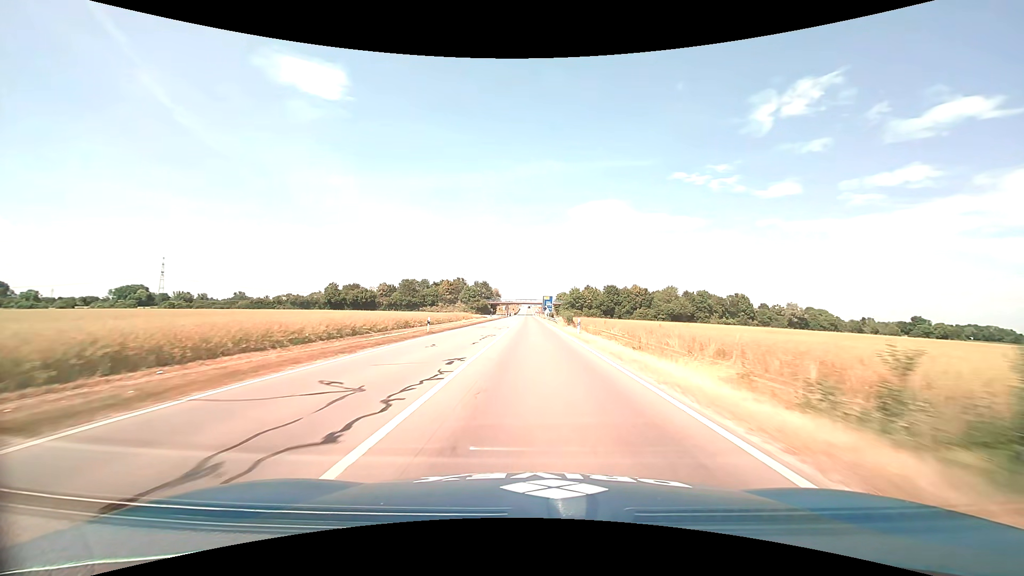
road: primary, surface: asphalt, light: Day
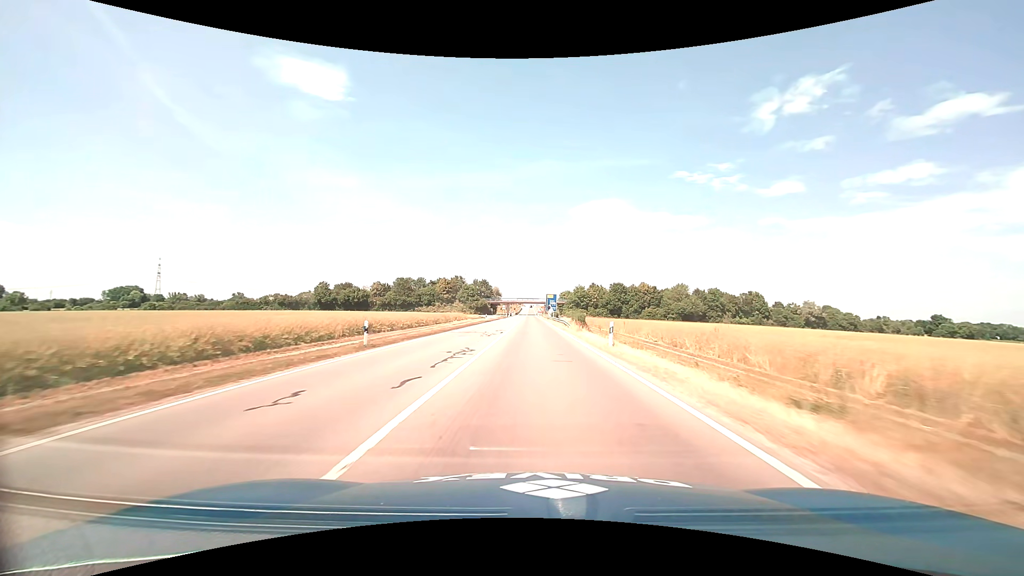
(0.0, +12.0) m; 0°
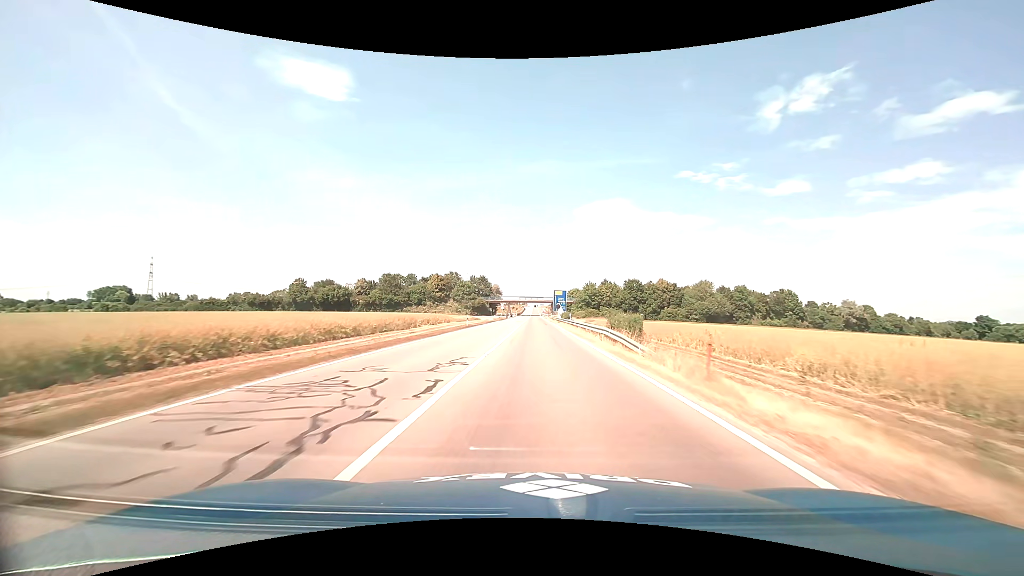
(-0.1, +23.9) m; -1°
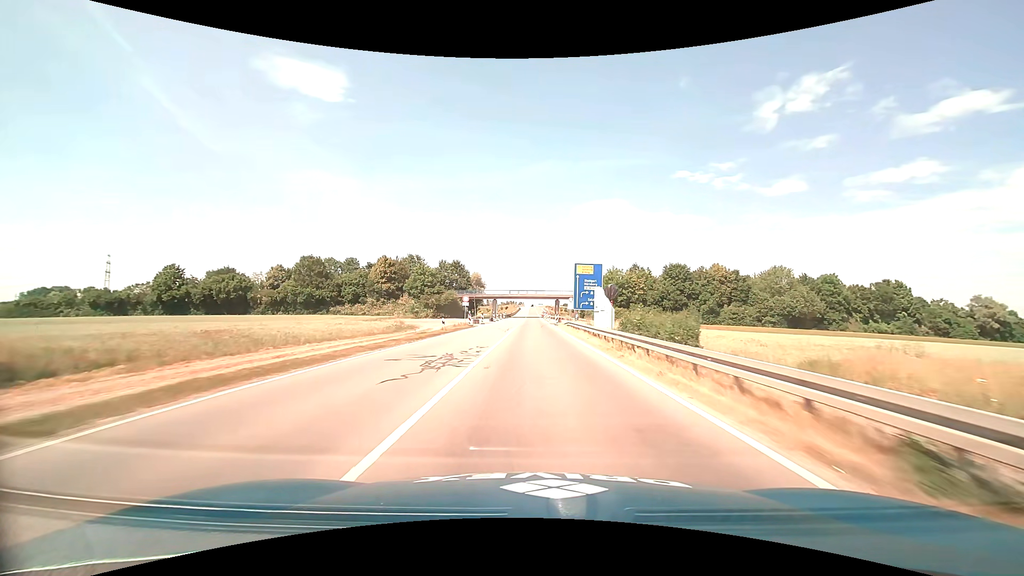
(+0.3, +60.4) m; 0°
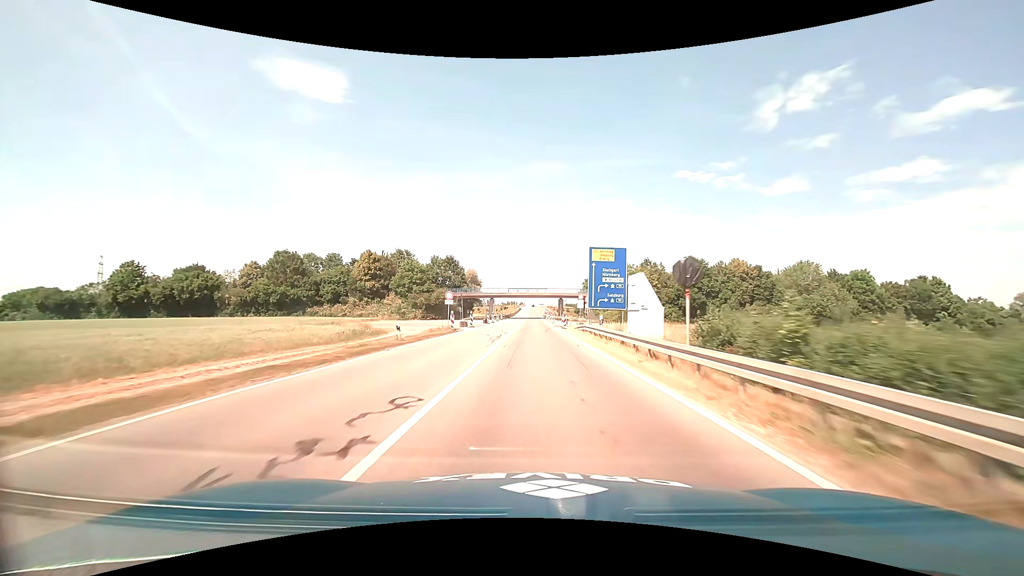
(0.0, +12.2) m; 0°
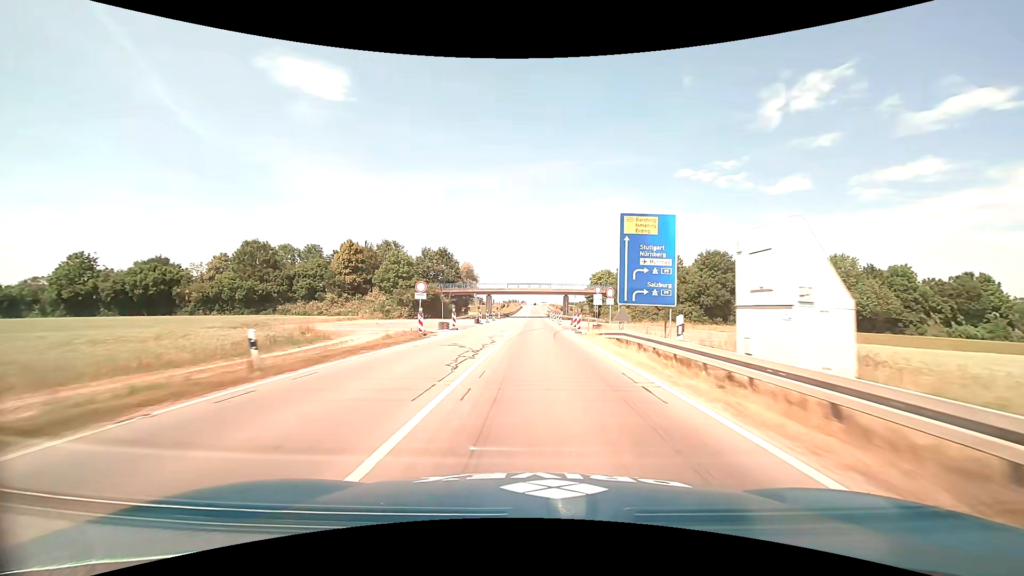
(0.0, +12.3) m; 0°
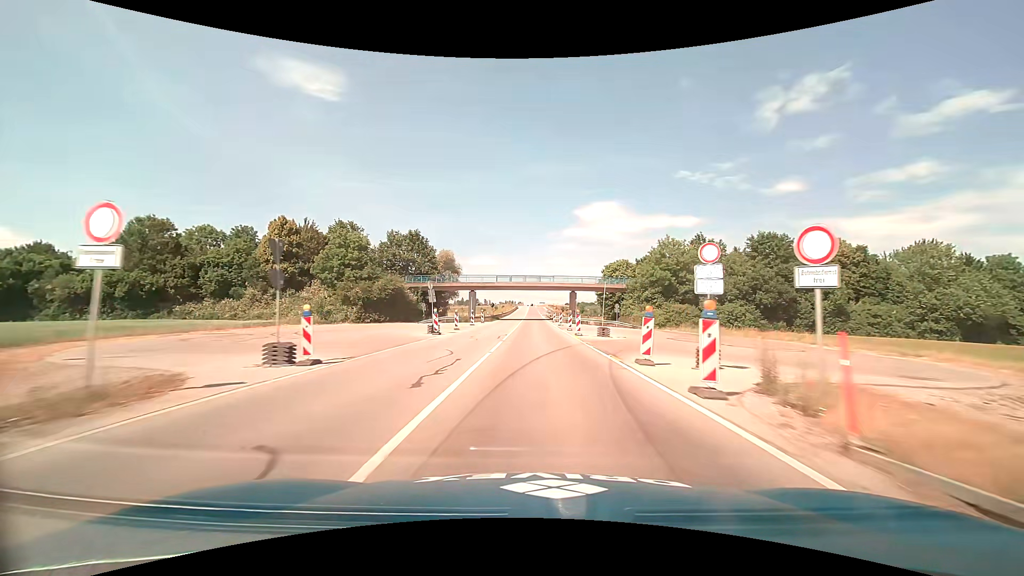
(0.0, +24.8) m; 0°
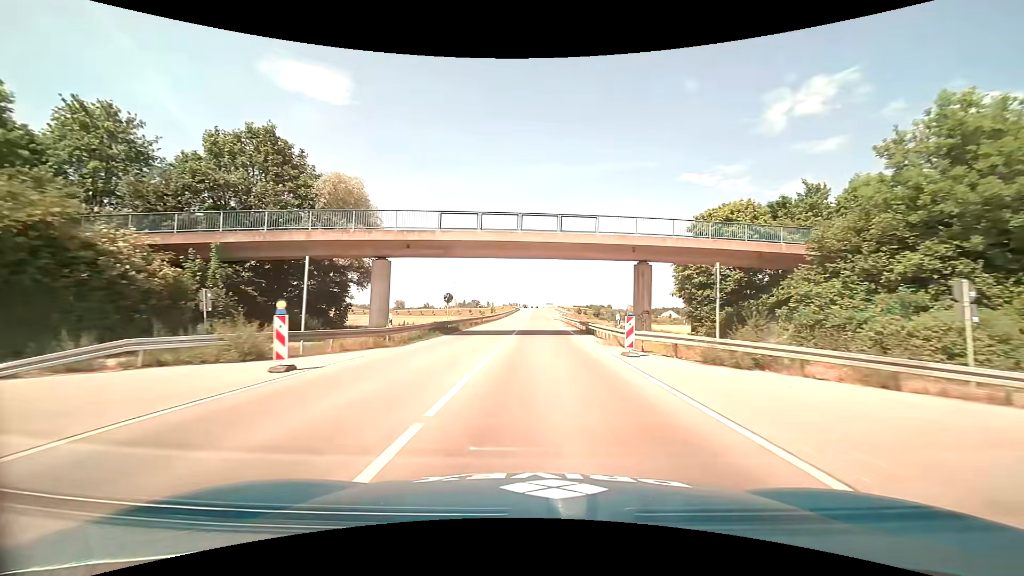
(-0.1, +50.0) m; -1°
(0, +10) (0, +20) (0, +30) (0, +40) (0, +50) (+1, +60) (+1, +70) (+1, +80) (+1, +90) (+1, +100) m
